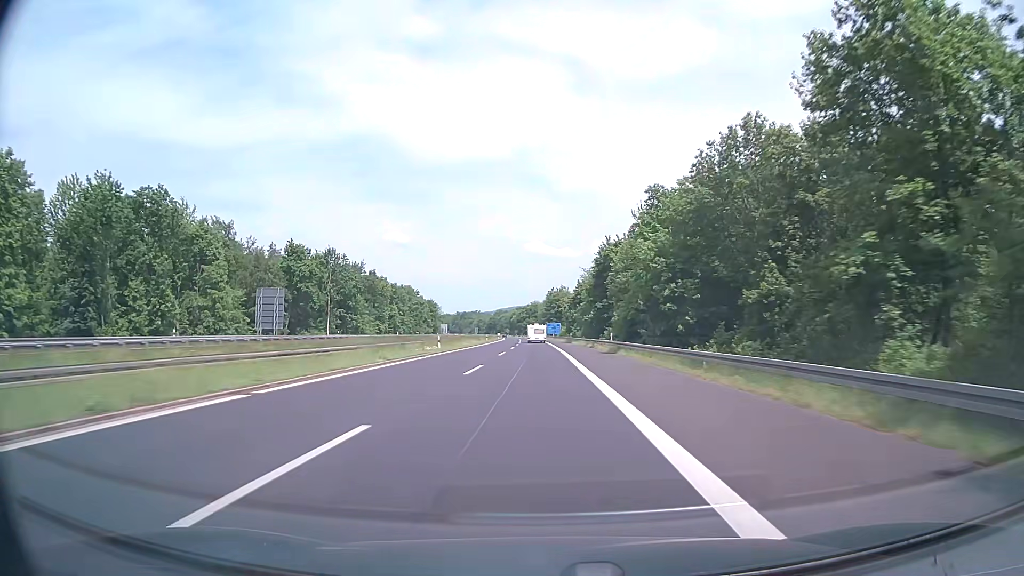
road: motorway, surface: asphalt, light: Day
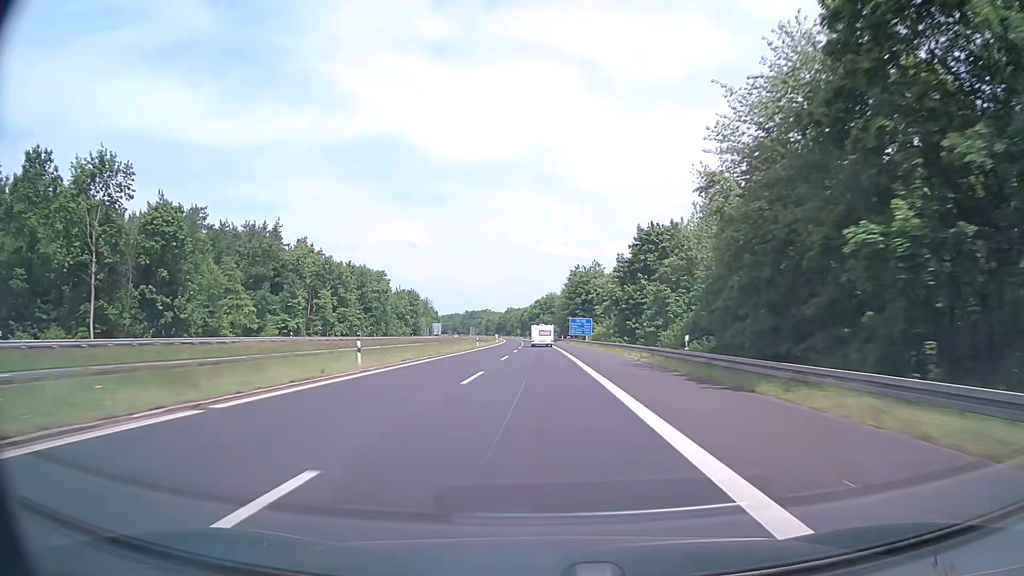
(-0.7, +75.7) m; -1°
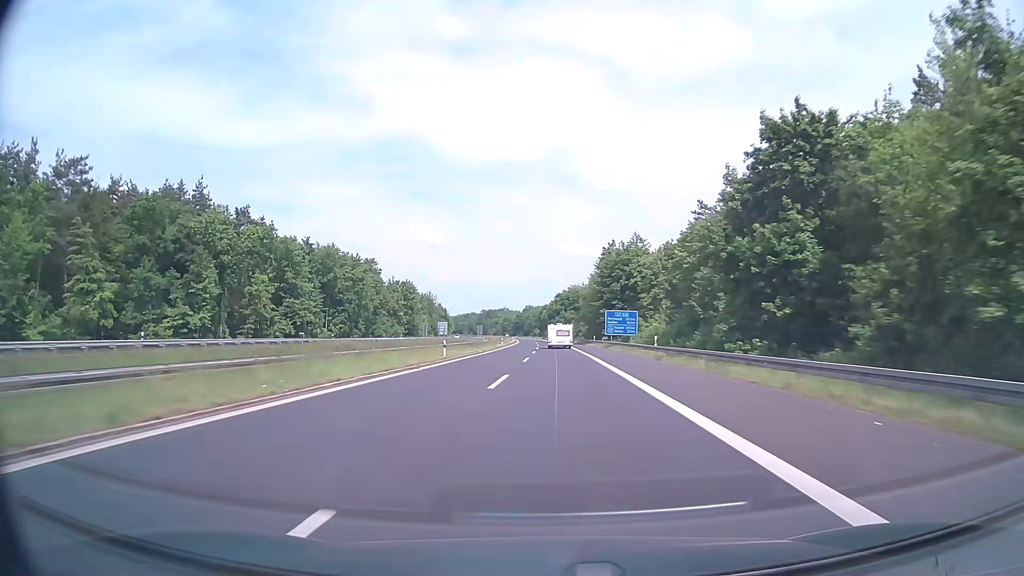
(-0.5, +37.6) m; -2°
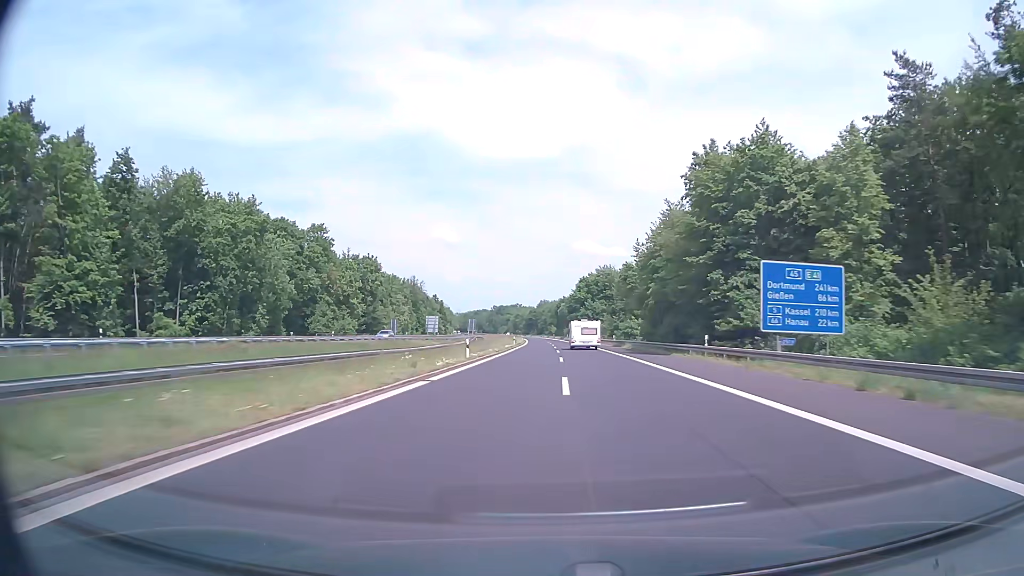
(-1.0, +56.6) m; -2°
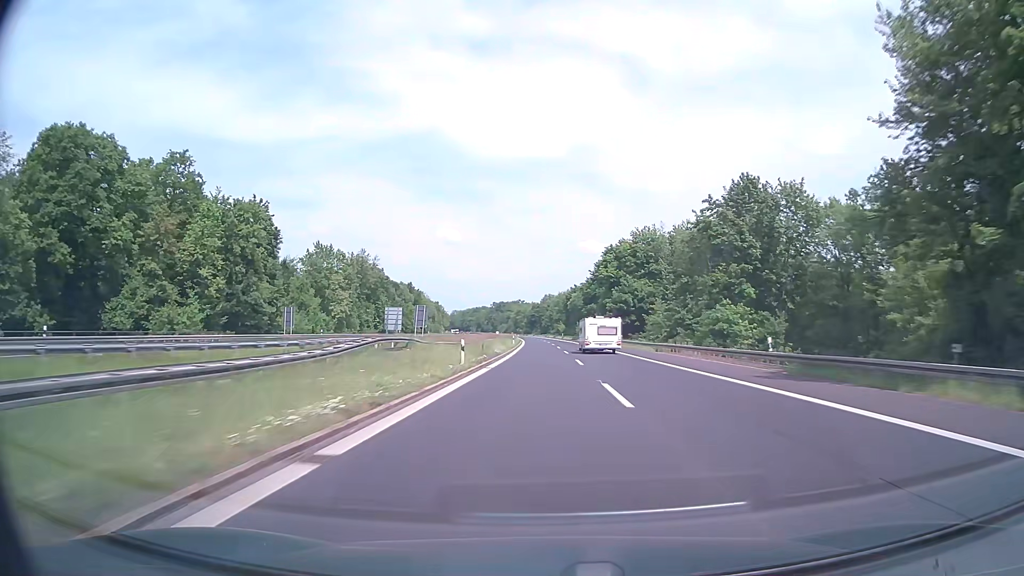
(-0.2, +56.8) m; 0°
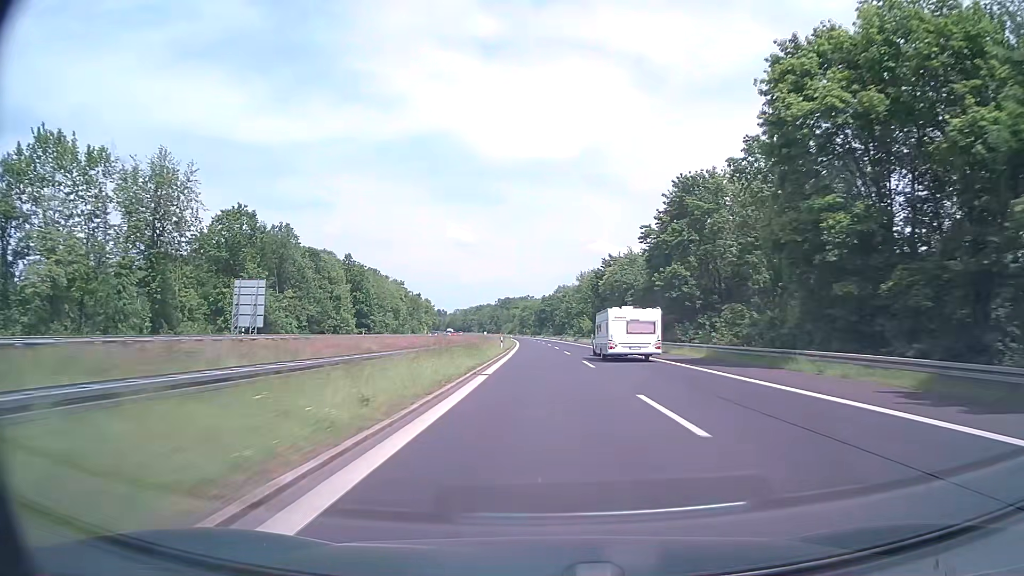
(-0.6, +76.0) m; -1°
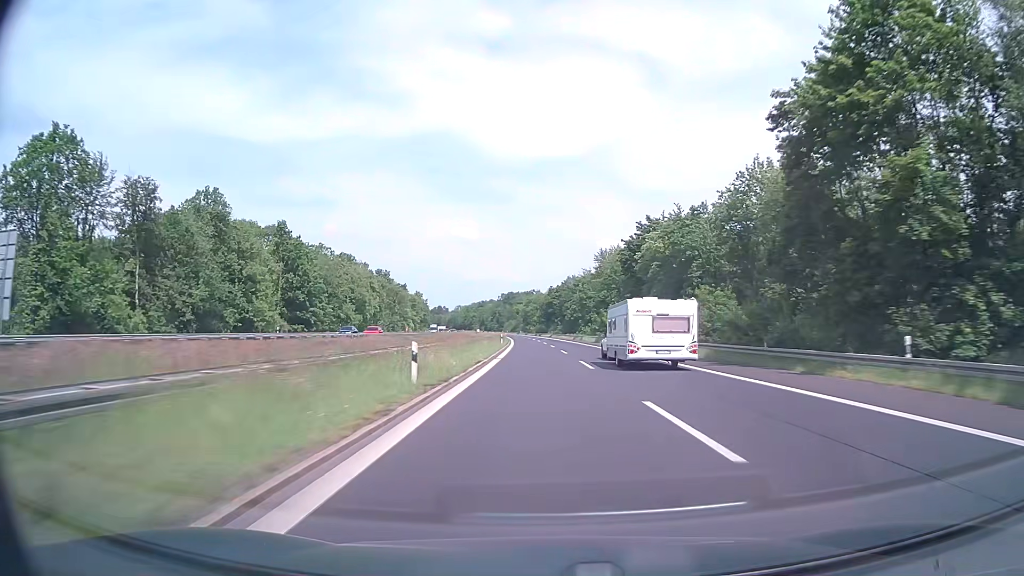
(-0.2, +38.0) m; 0°
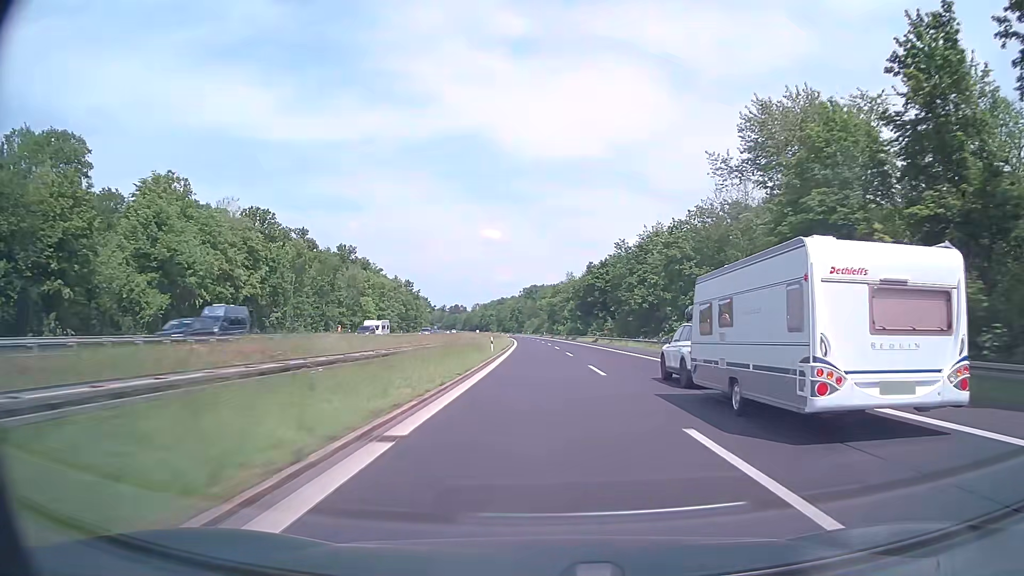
(-1.5, +76.0) m; -2°
(0, +10) (0, +20) (0, +30) (0, +40) (-1, +50) (-1, +60) (-1, +70) (-1, +80) (-2, +90) (-2, +100) m
